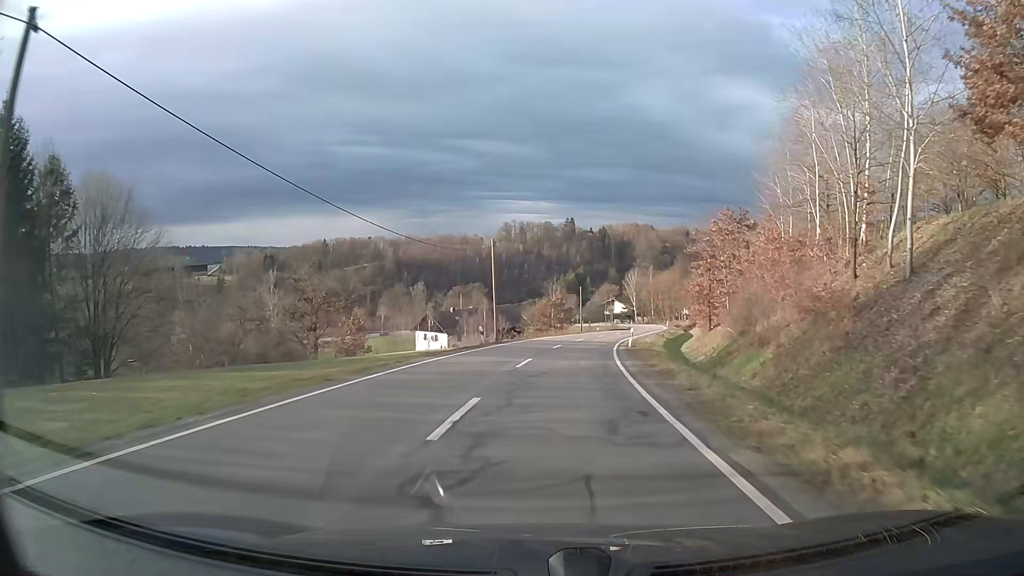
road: tertiary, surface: asphalt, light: Day
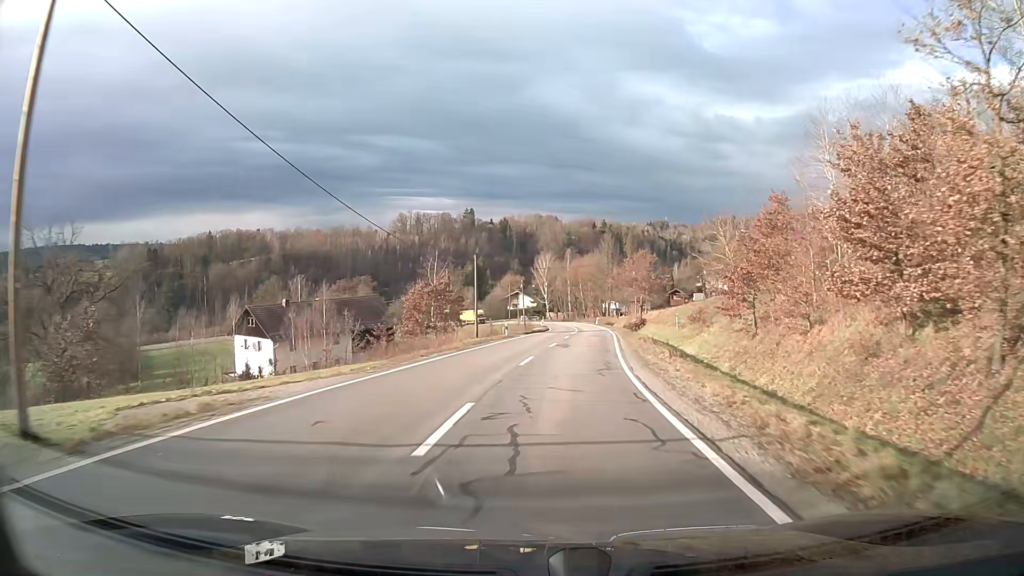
(+2.6, +36.3) m; +8°
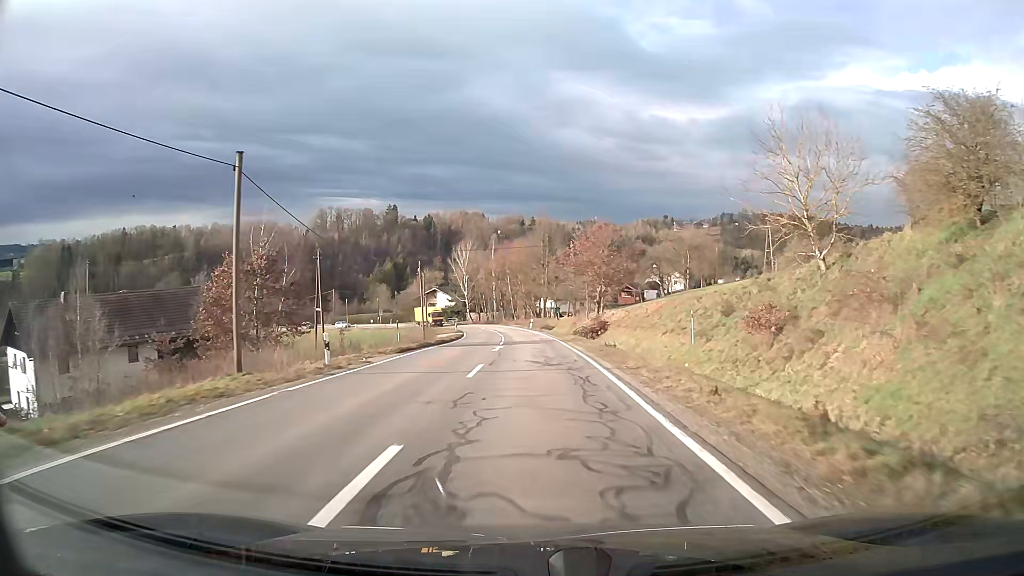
(+1.5, +27.3) m; +6°
